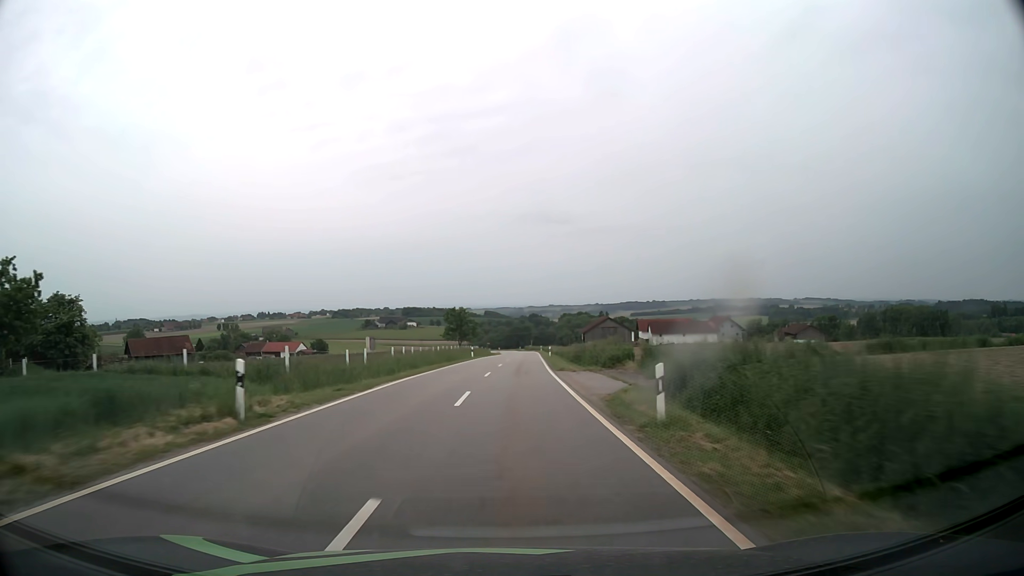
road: tertiary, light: Day
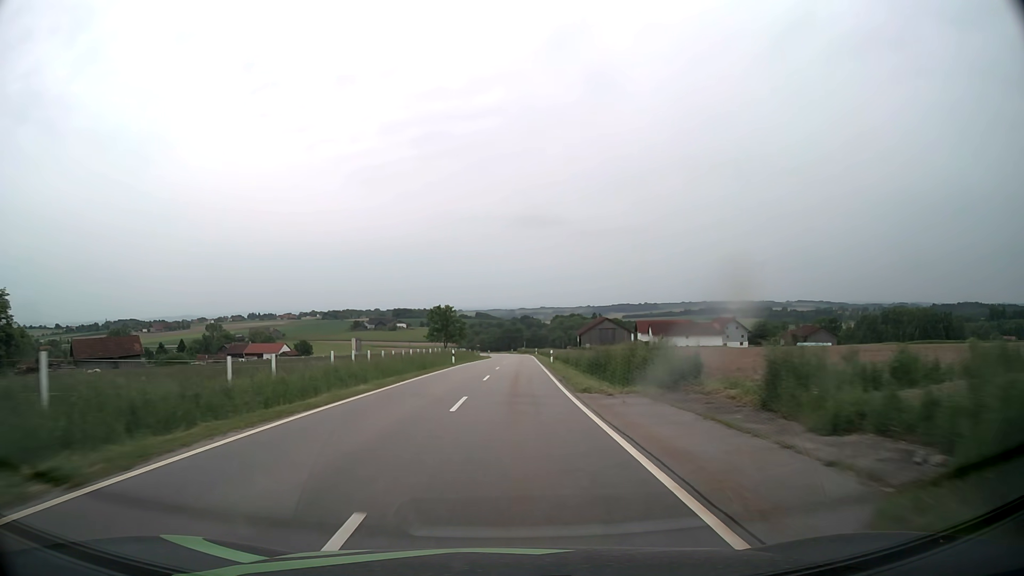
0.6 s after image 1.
(+0.1, +12.6) m; +1°
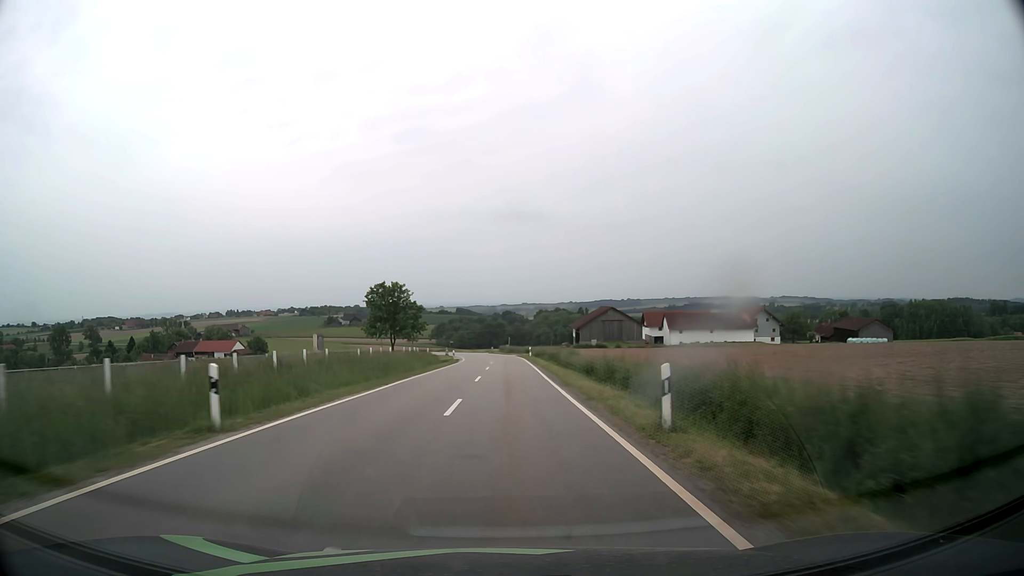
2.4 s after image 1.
(+0.6, +37.3) m; +2°
(0, +10) (0, +20) (0, +30) (0, +40) (0, +50) (0, +60) (0, +70) (-1, +80) (-2, +90) (-3, +100) m
